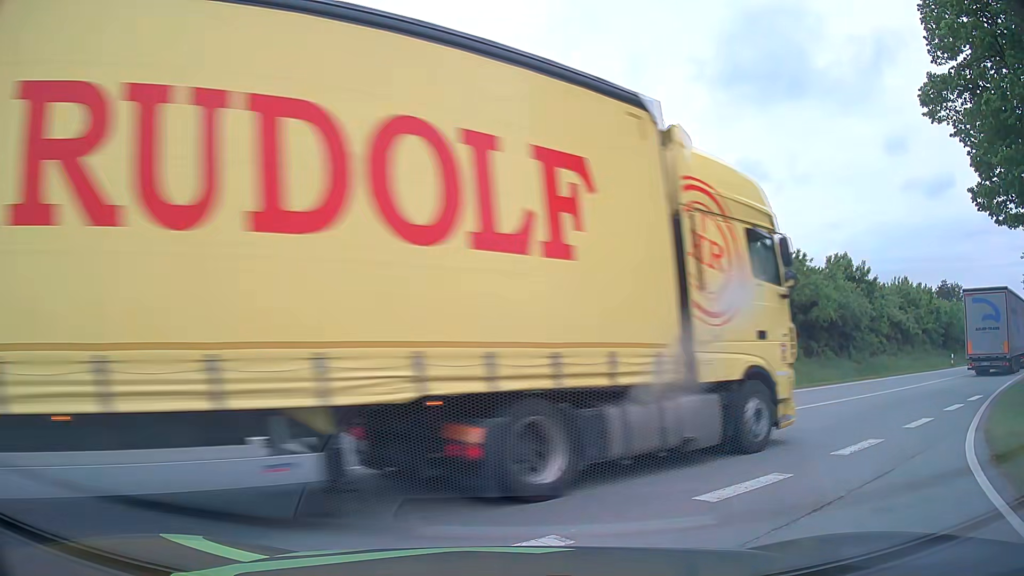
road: primary_link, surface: asphalt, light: Day
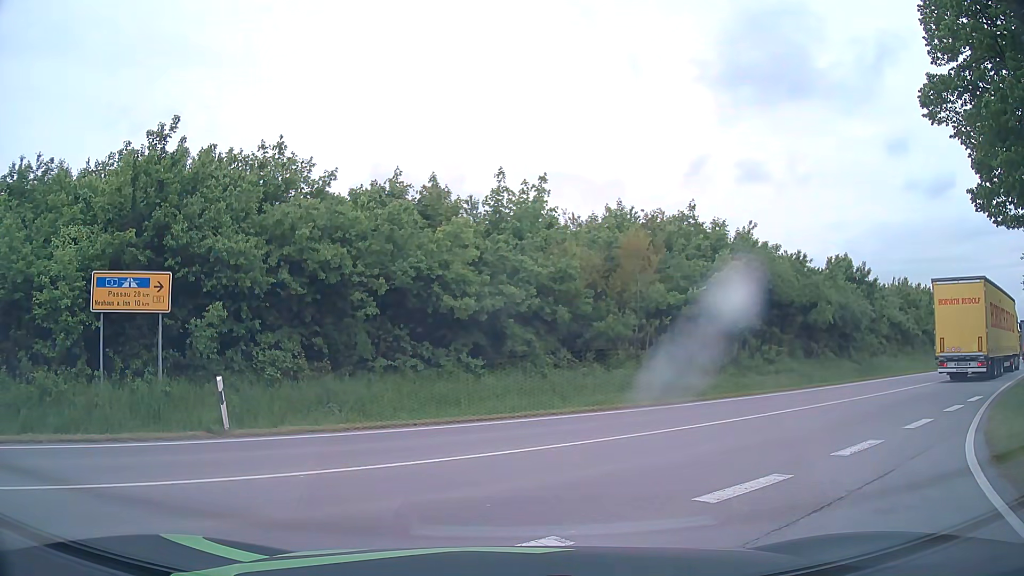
(0.0, +0.1) m; 0°
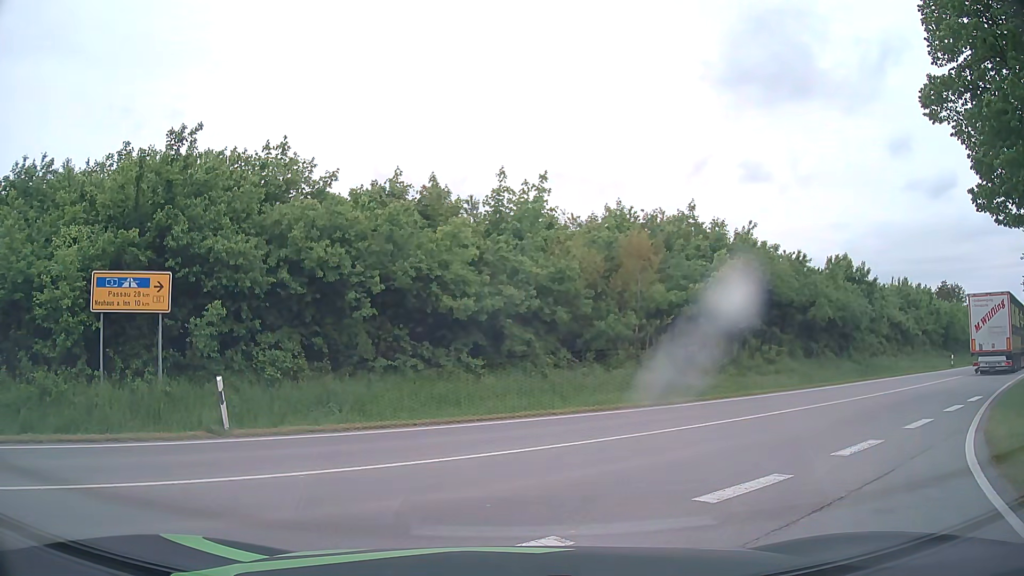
(0.0, 0.0) m; 0°
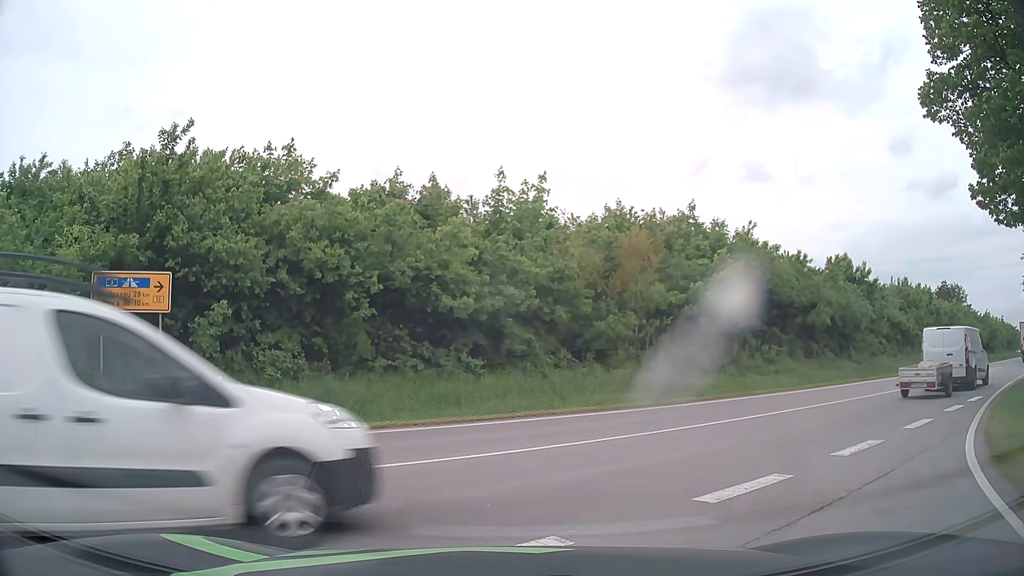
(0.0, 0.0) m; 0°
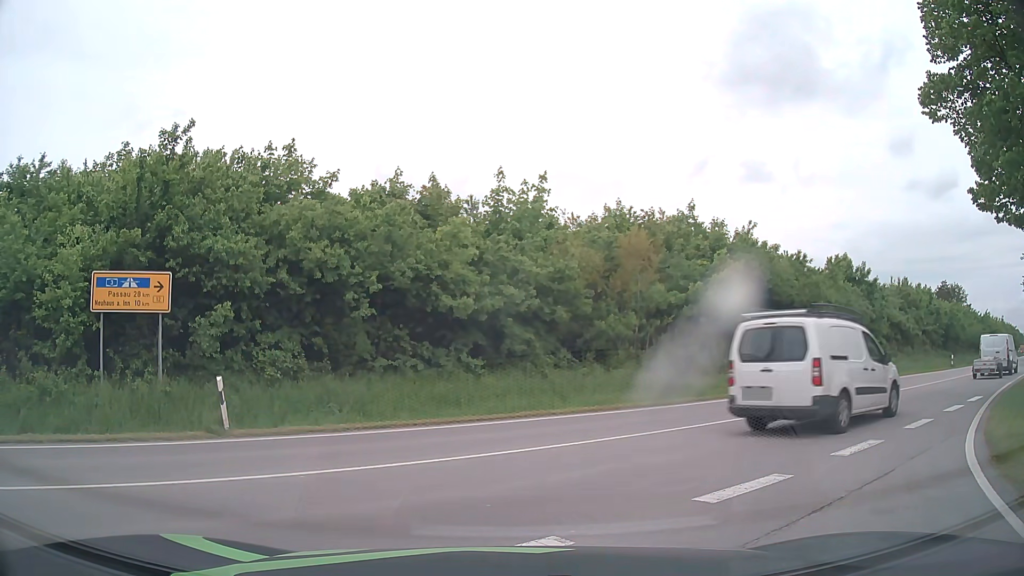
(0.0, 0.0) m; 0°
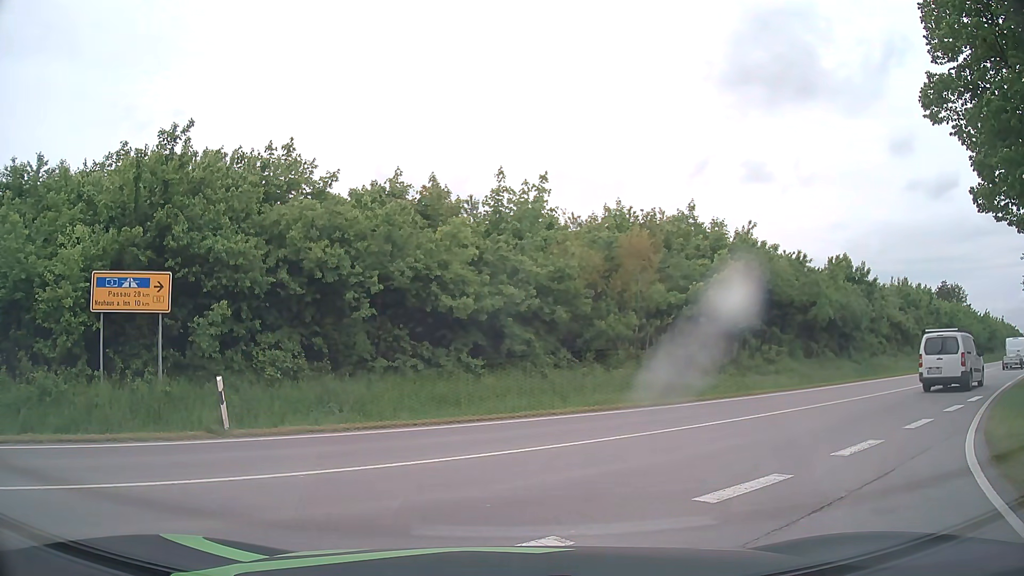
(0.0, 0.0) m; 0°
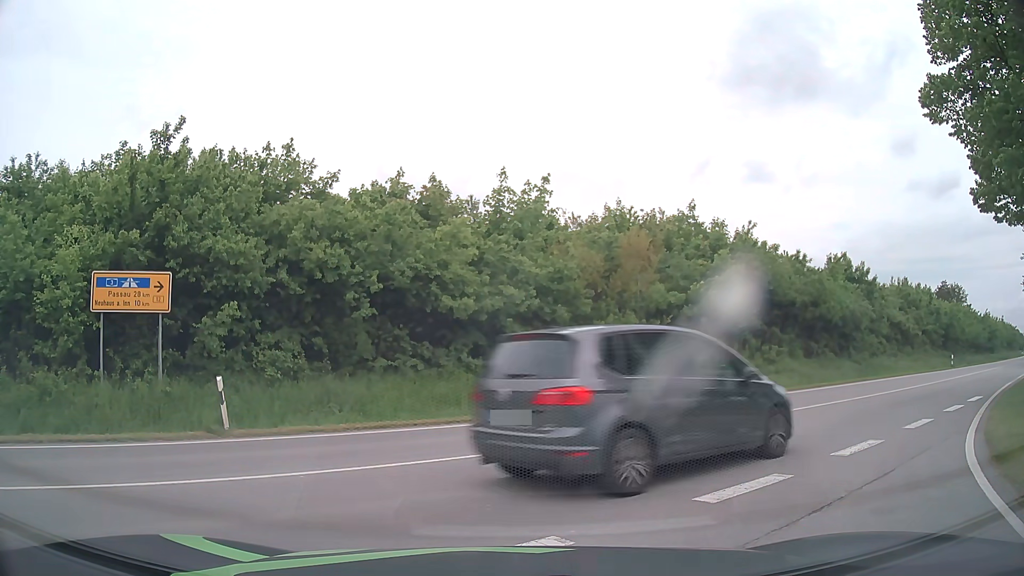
(0.0, 0.0) m; 0°
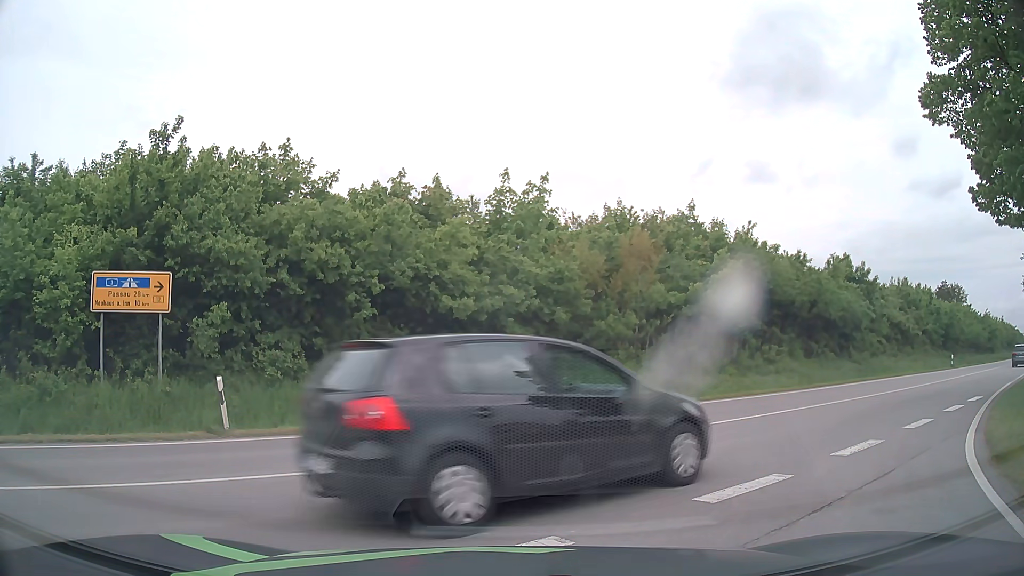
(0.0, 0.0) m; 0°
(+3, +9) (+10, +16) (+18, +23) (+26, +29) (+34, +35) (+42, +41) (+49, +47) (+57, +53) (+65, +60) (+73, +66) m
